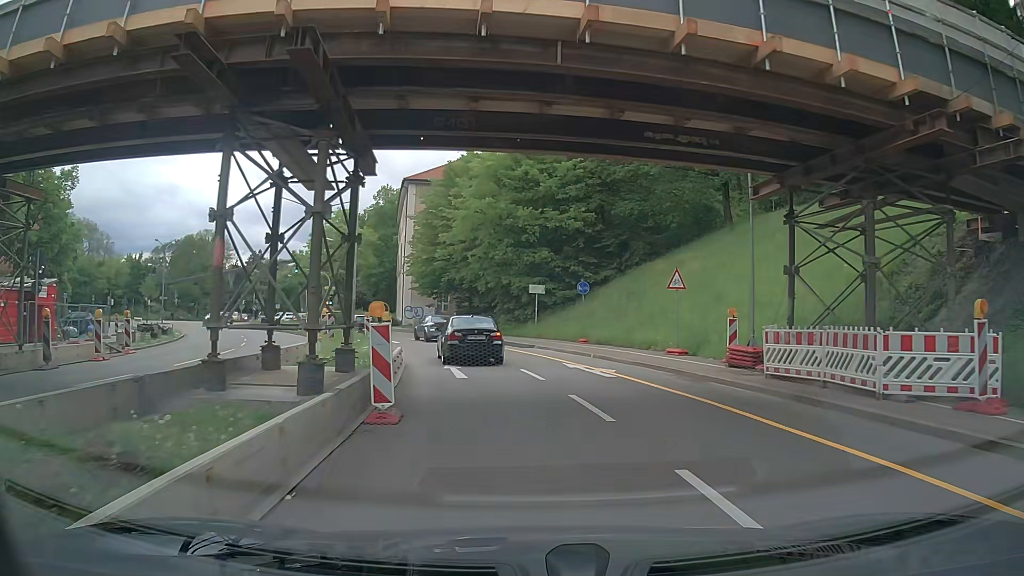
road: primary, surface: asphalt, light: Day
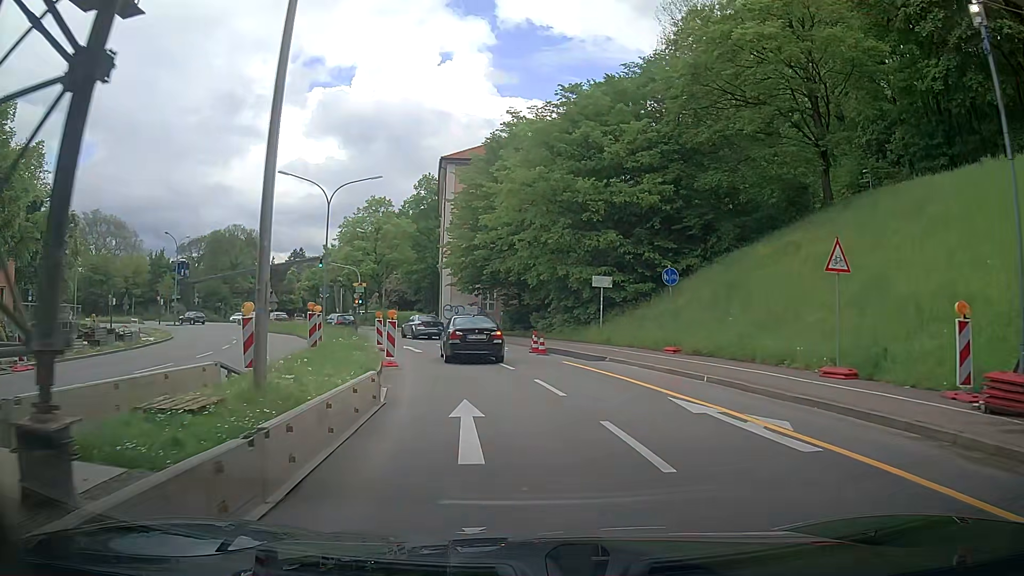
(-0.3, +9.0) m; -5°
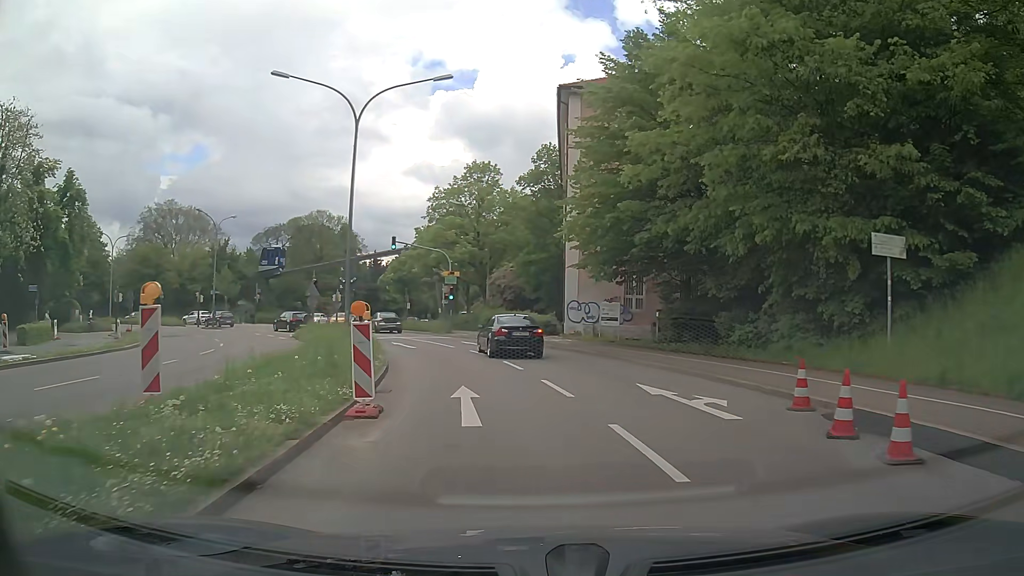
(-1.3, +18.1) m; -11°
